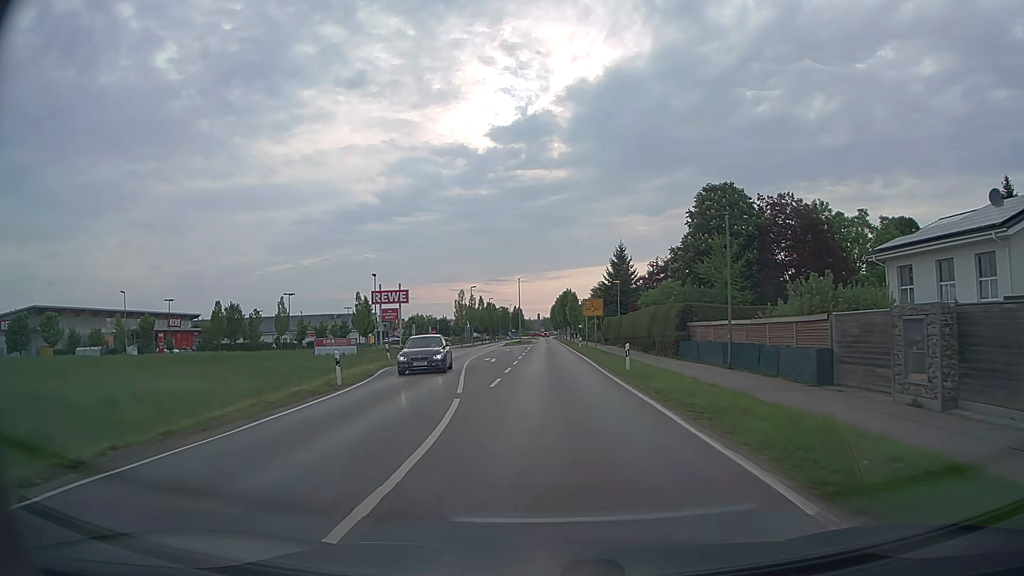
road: tertiary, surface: asphalt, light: Day
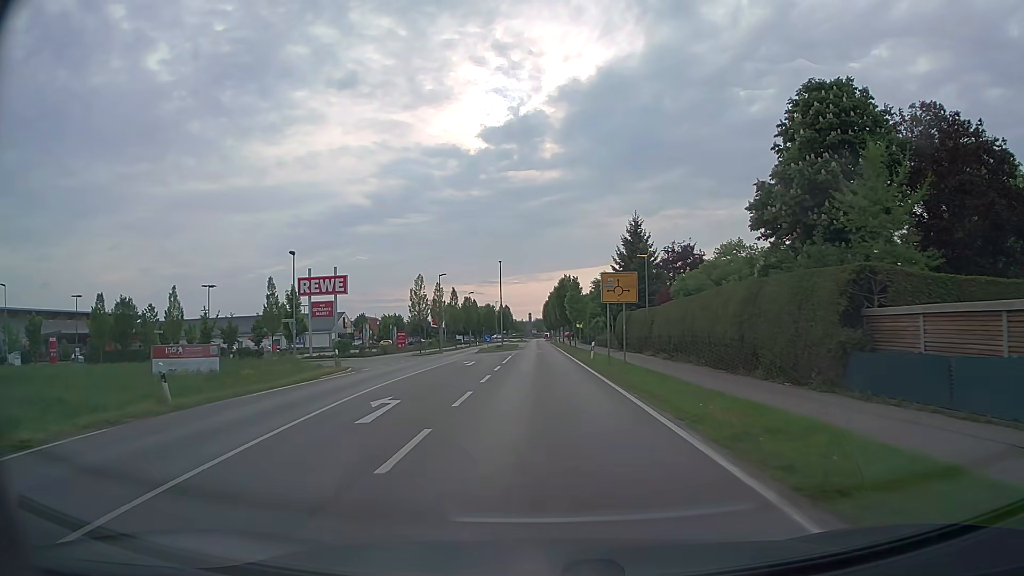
(+0.2, +22.7) m; +1°
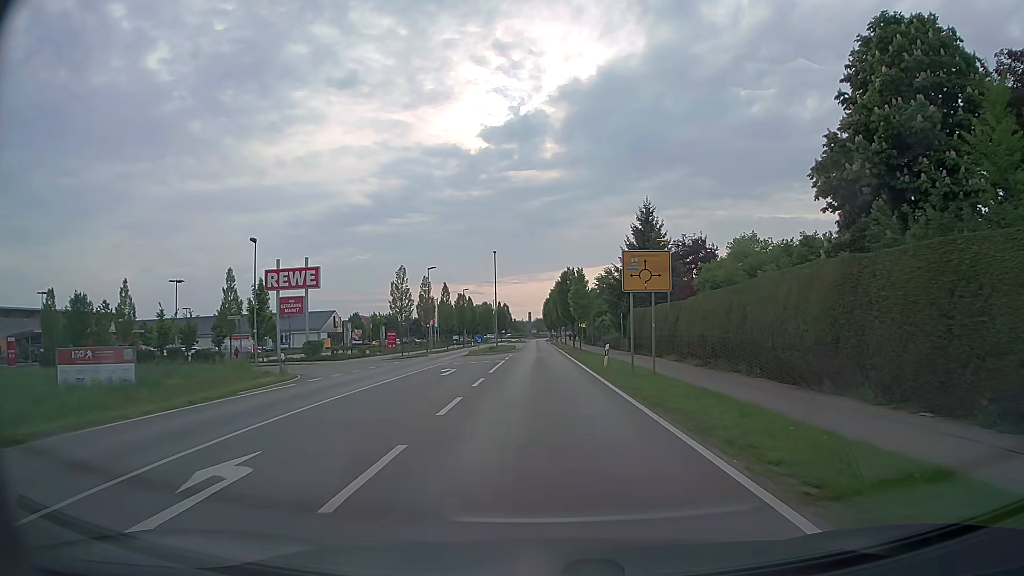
(0.0, +7.5) m; 0°
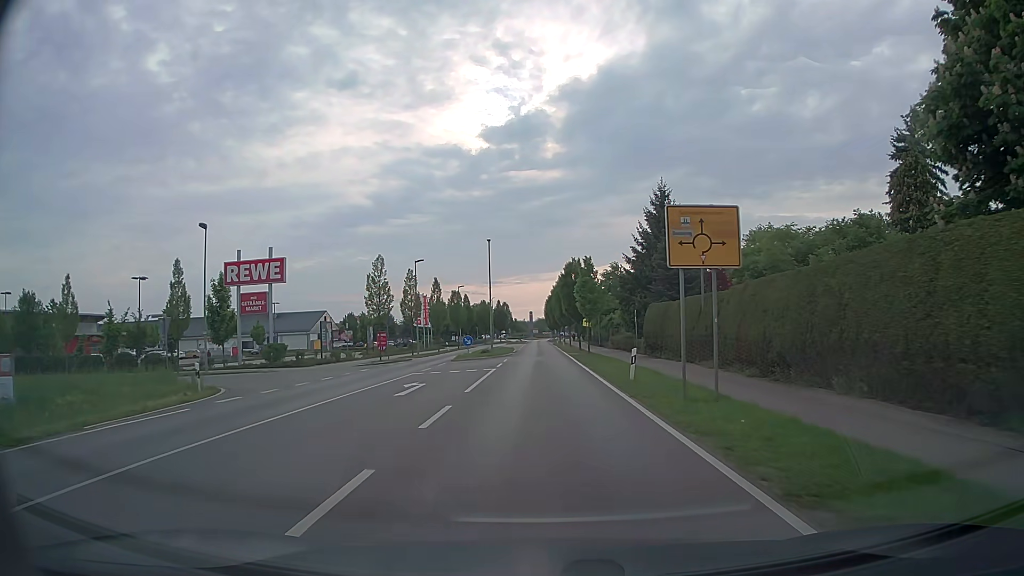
(0.0, +7.4) m; 0°
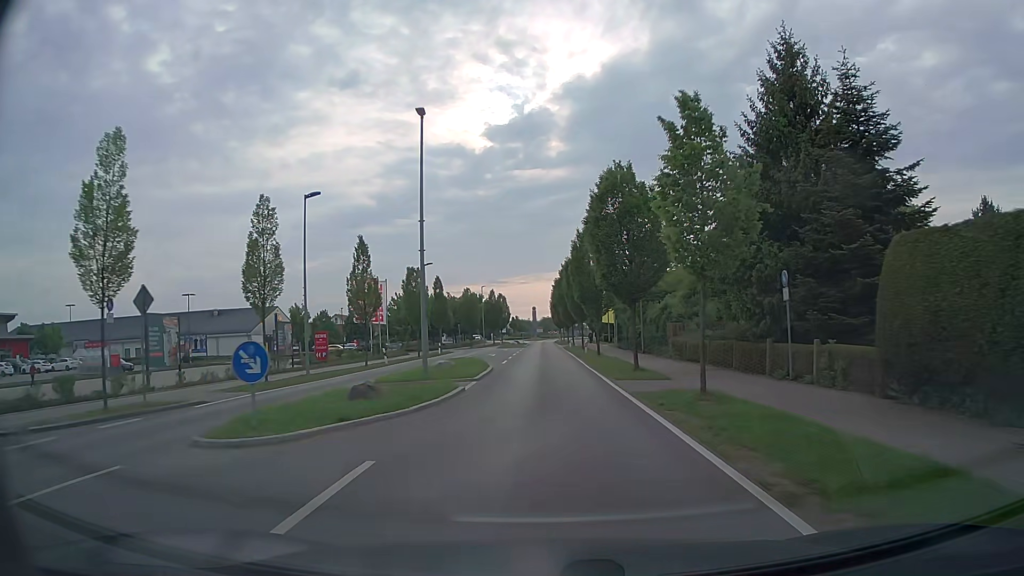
(-0.2, +29.3) m; -1°
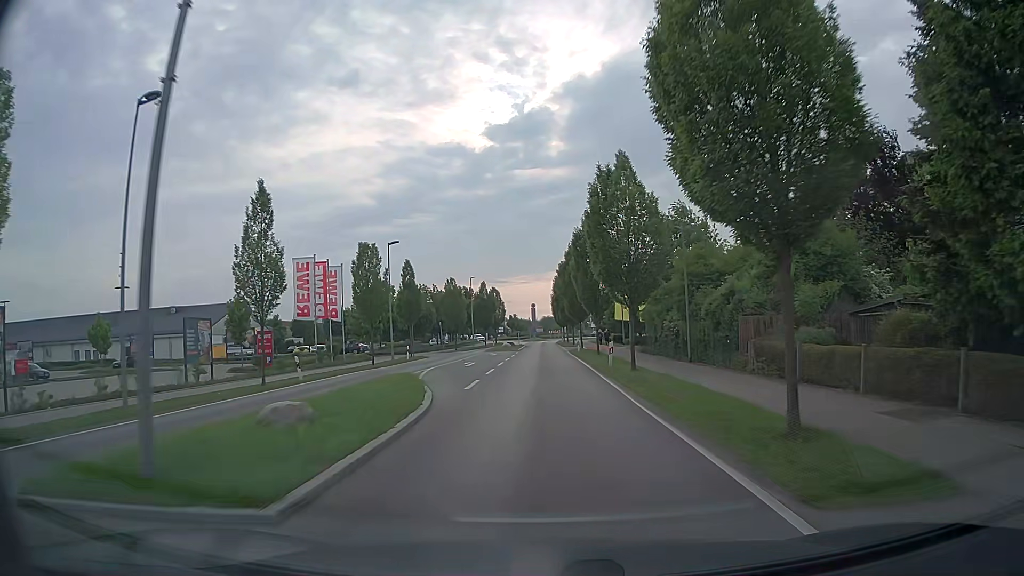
(0.0, +14.6) m; 0°
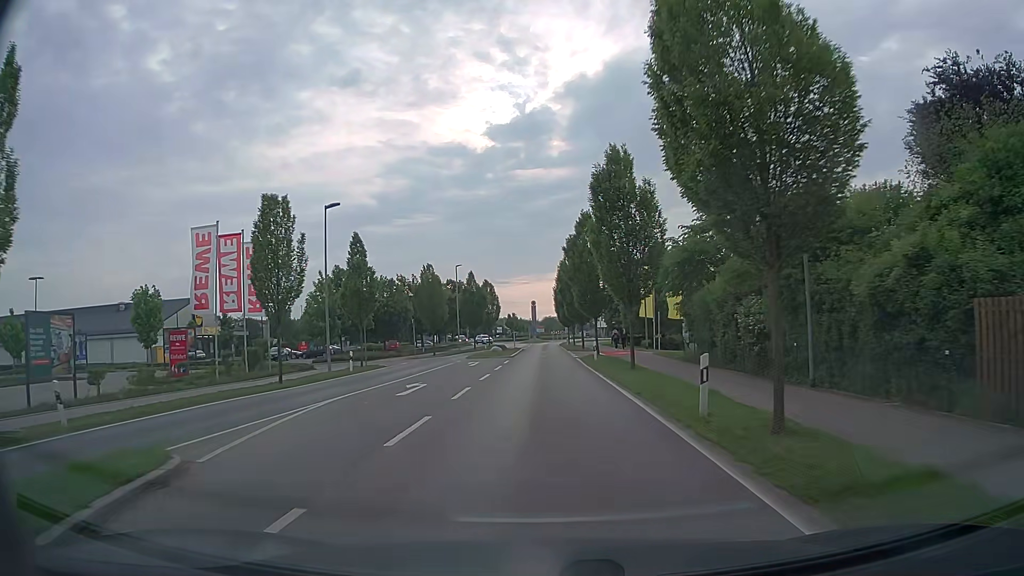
(-0.1, +14.4) m; -1°
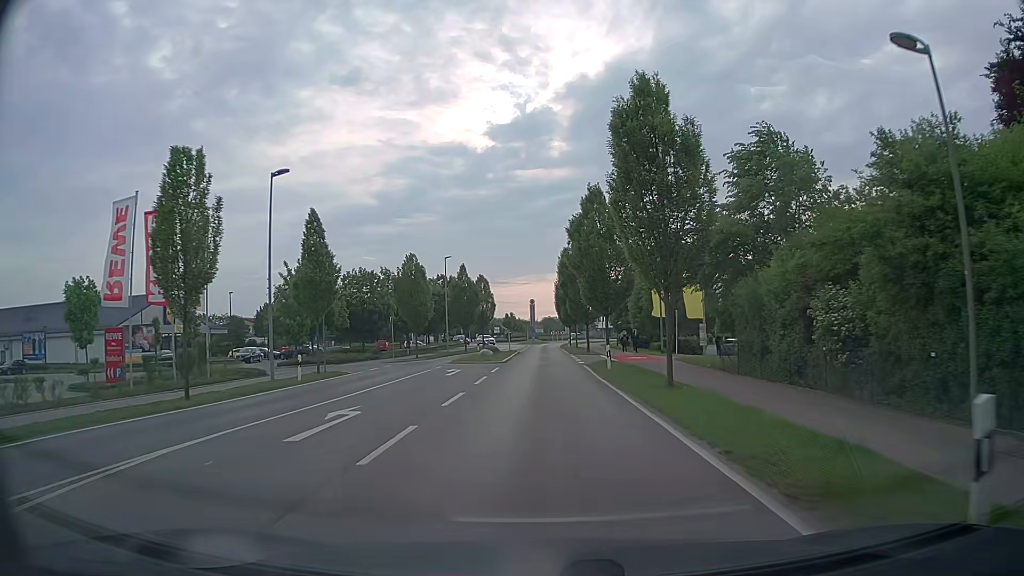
(0.0, +7.1) m; 0°
(0, +10) (0, +20) (0, +30) (0, +40) (0, +50) (+1, +60) (+1, +70) (+1, +80) (+2, +90) (+4, +100) m
